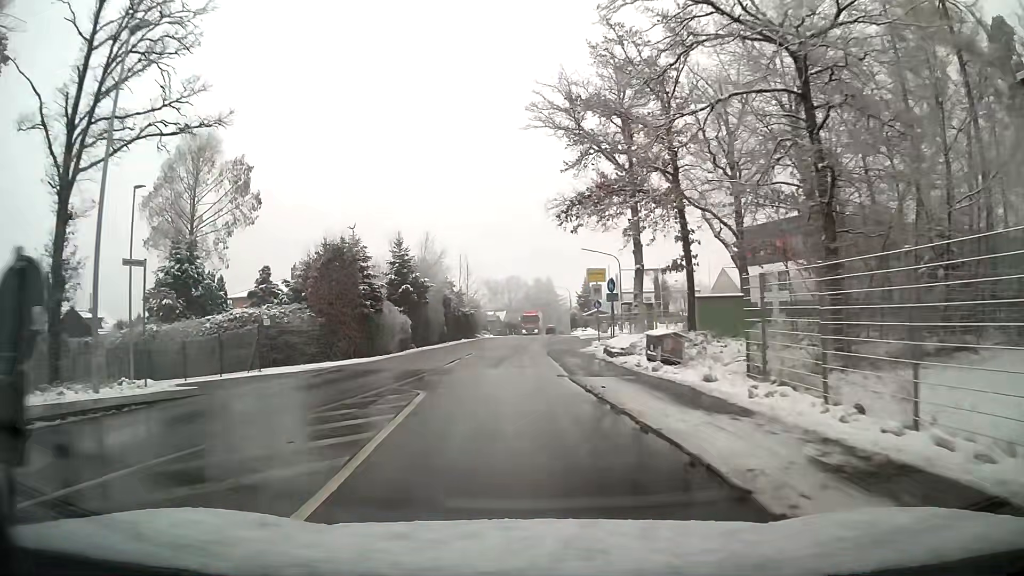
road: tertiary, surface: asphalt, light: Day
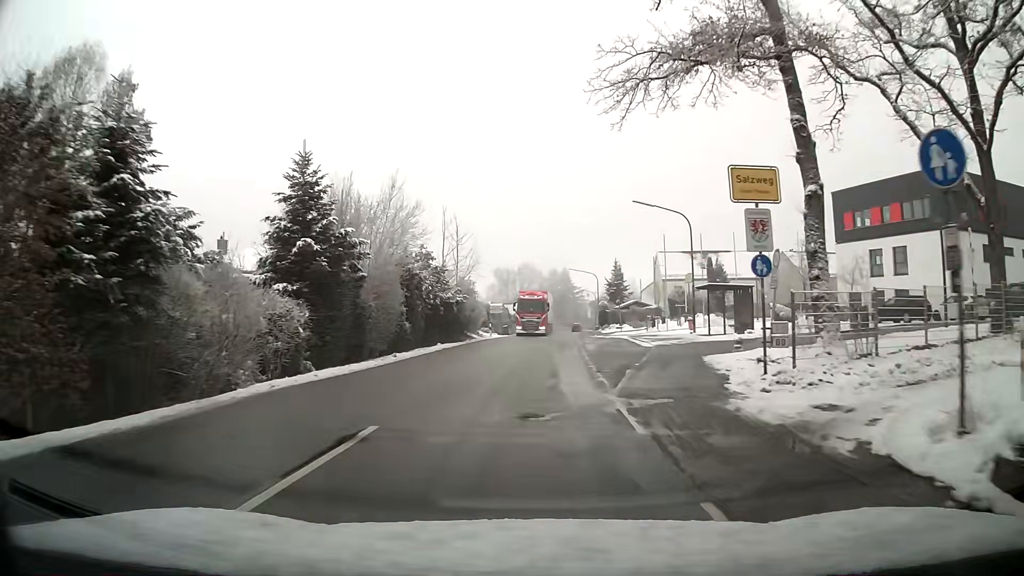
(-0.2, +22.4) m; 0°
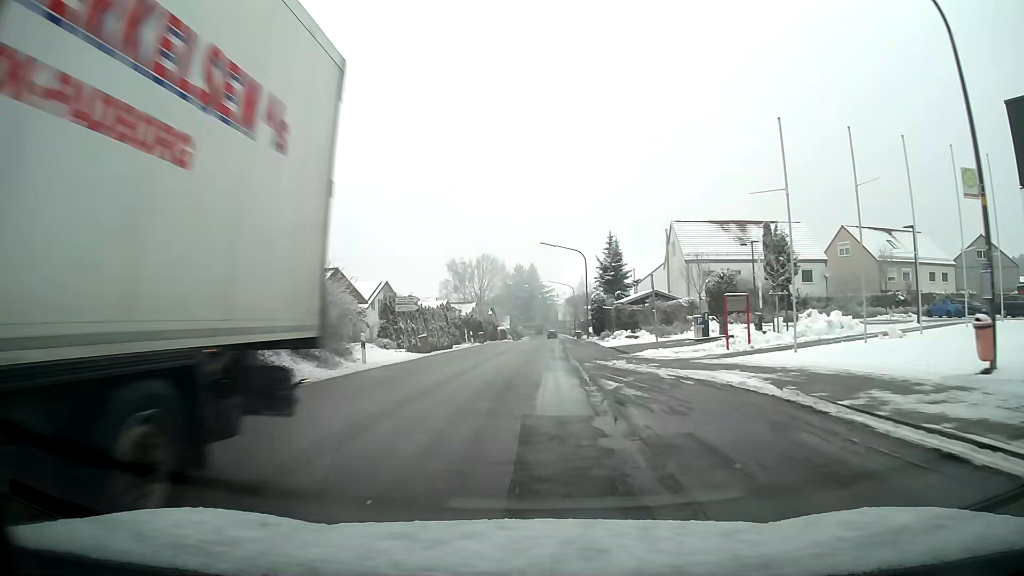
(+0.8, +29.9) m; +2°
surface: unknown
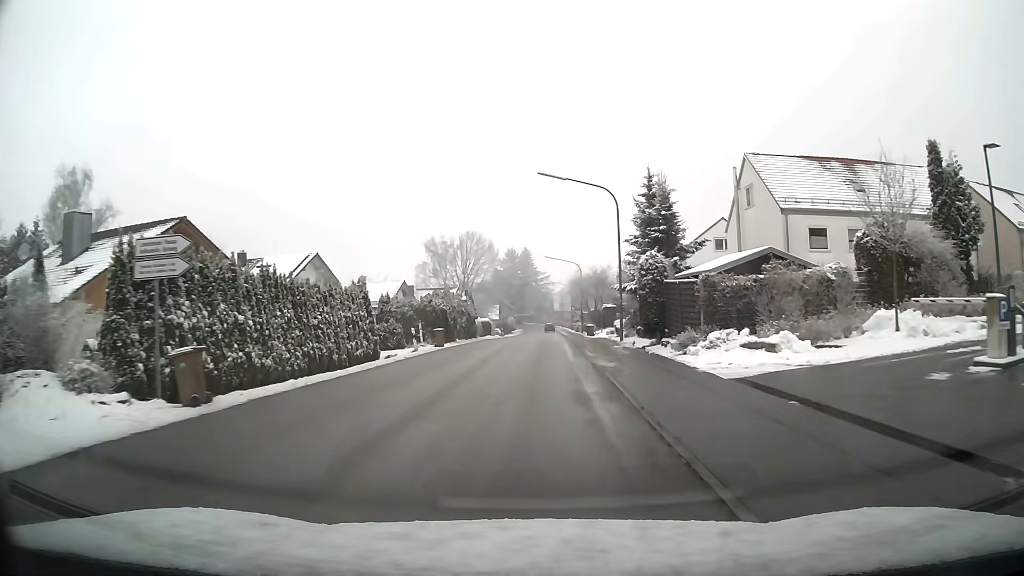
(0.0, +22.8) m; +1°
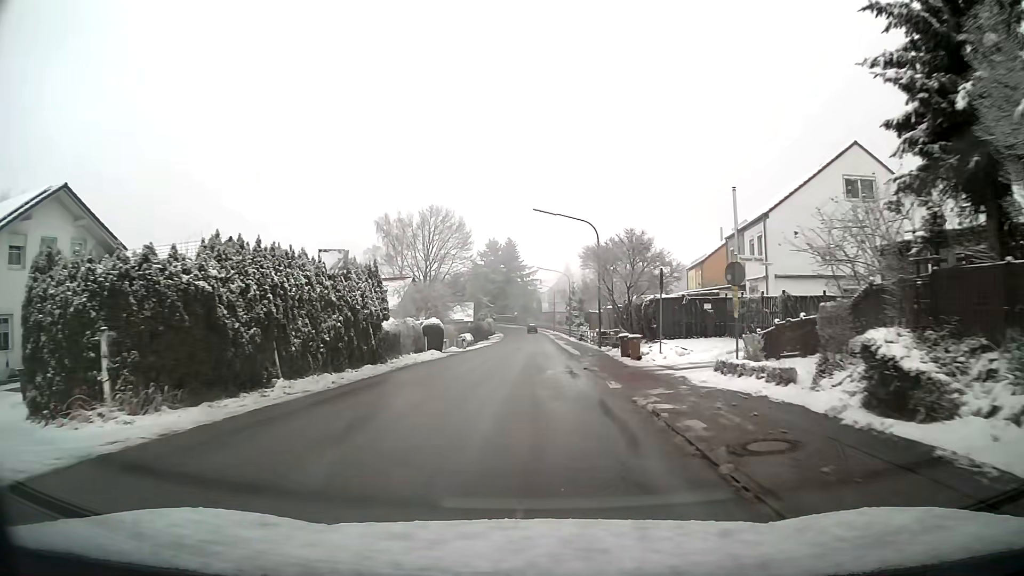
(+0.1, +29.8) m; +1°
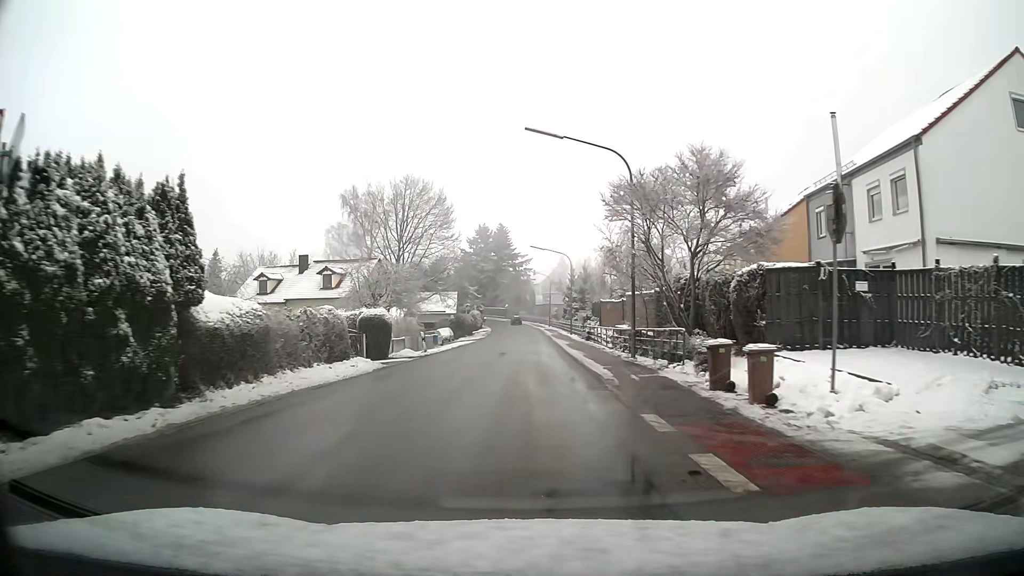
(+0.1, +14.9) m; +1°
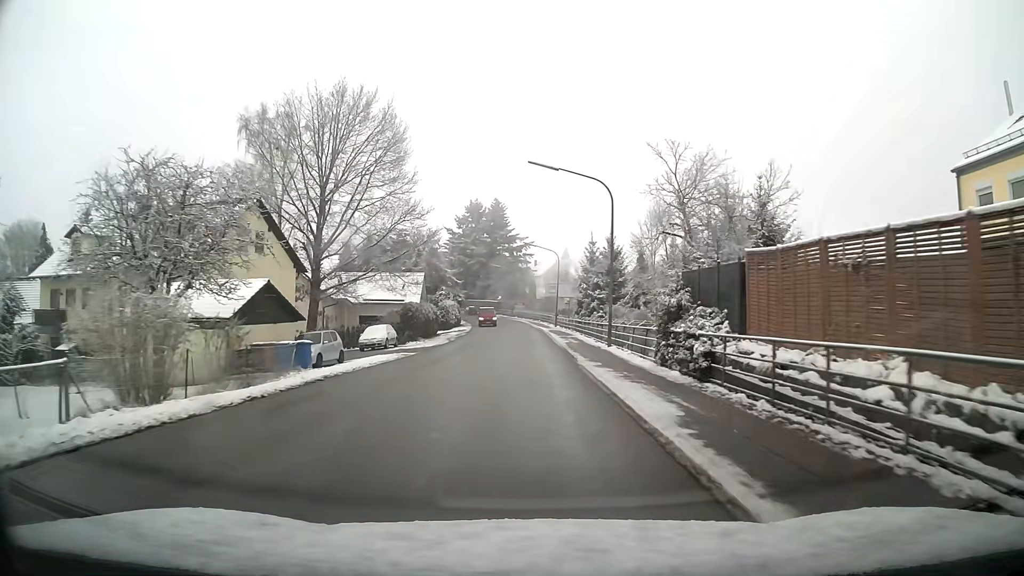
(0.0, +30.3) m; 0°
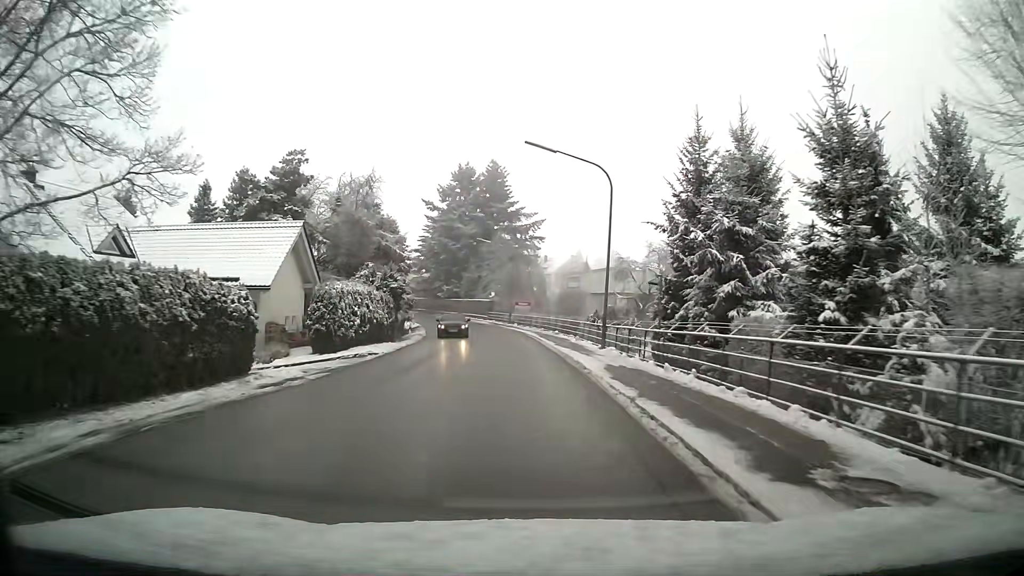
(-0.1, +38.9) m; 0°
